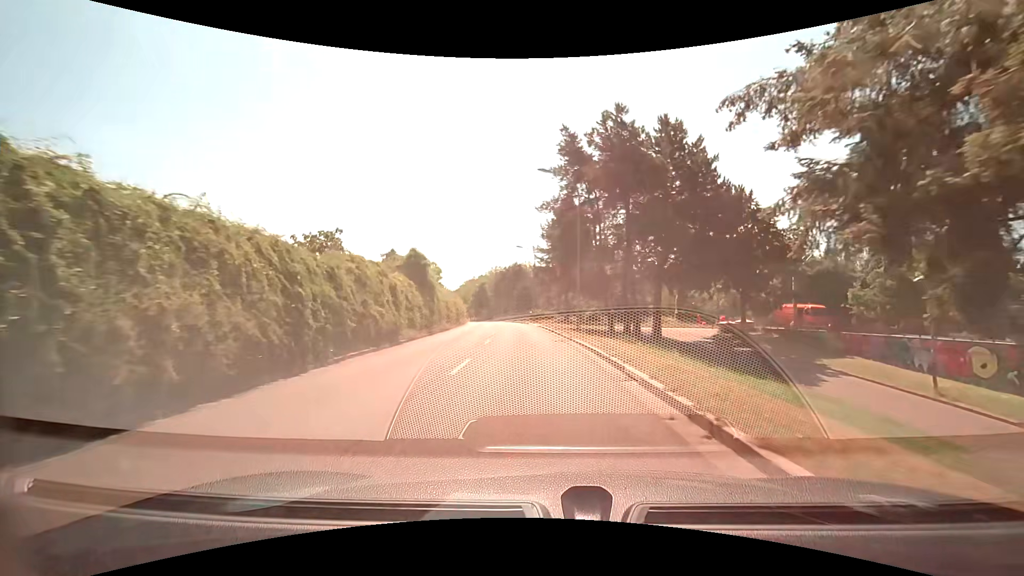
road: tertiary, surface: asphalt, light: Day
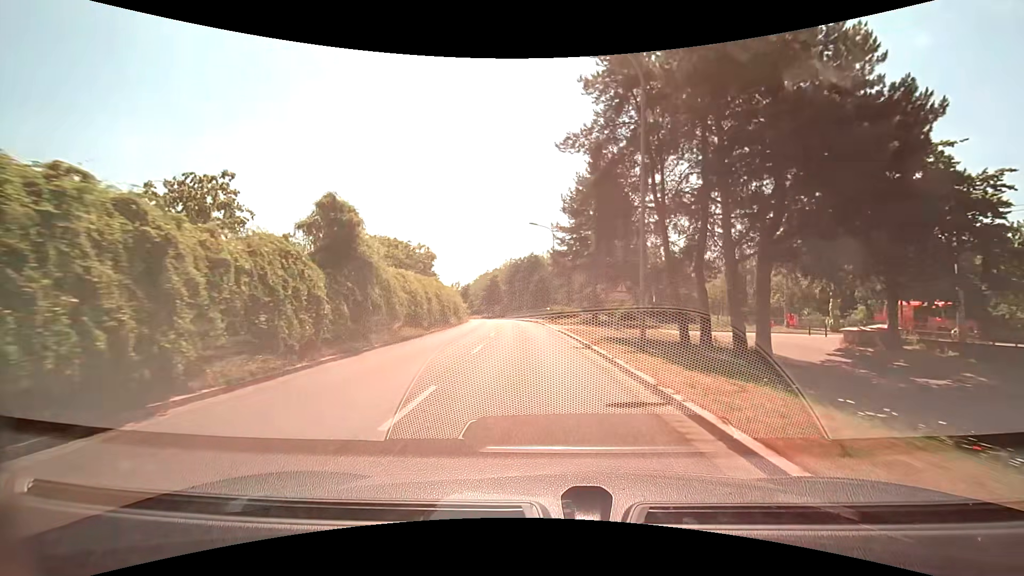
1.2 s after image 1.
(-0.2, +13.8) m; -2°
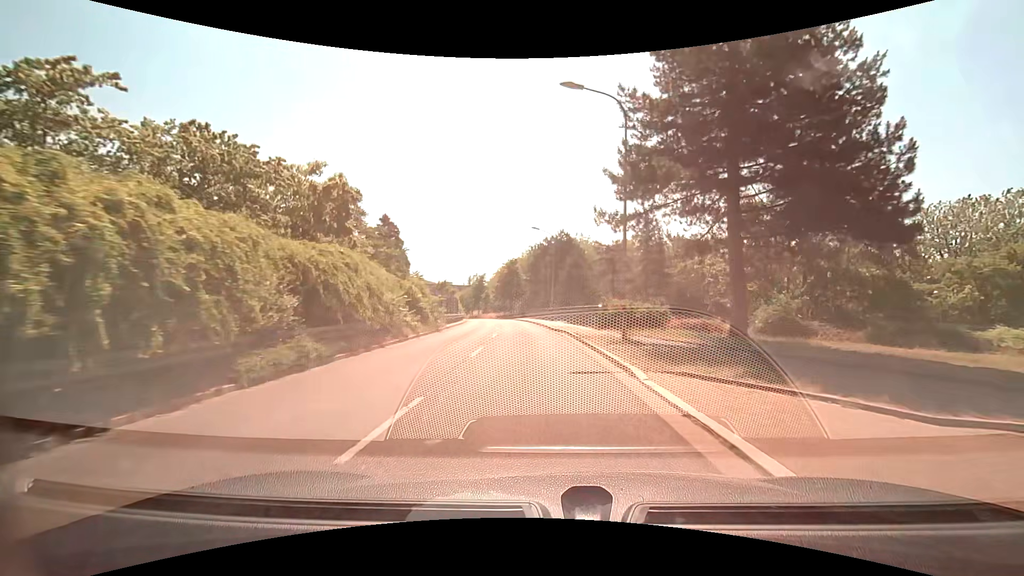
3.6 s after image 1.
(-0.9, +28.2) m; -3°
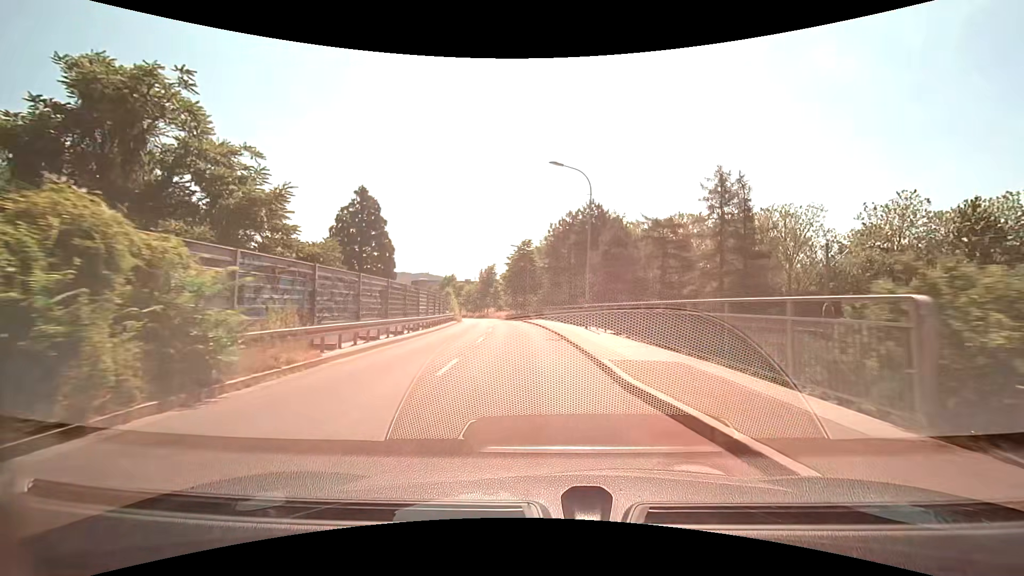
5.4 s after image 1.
(-0.6, +21.5) m; -2°
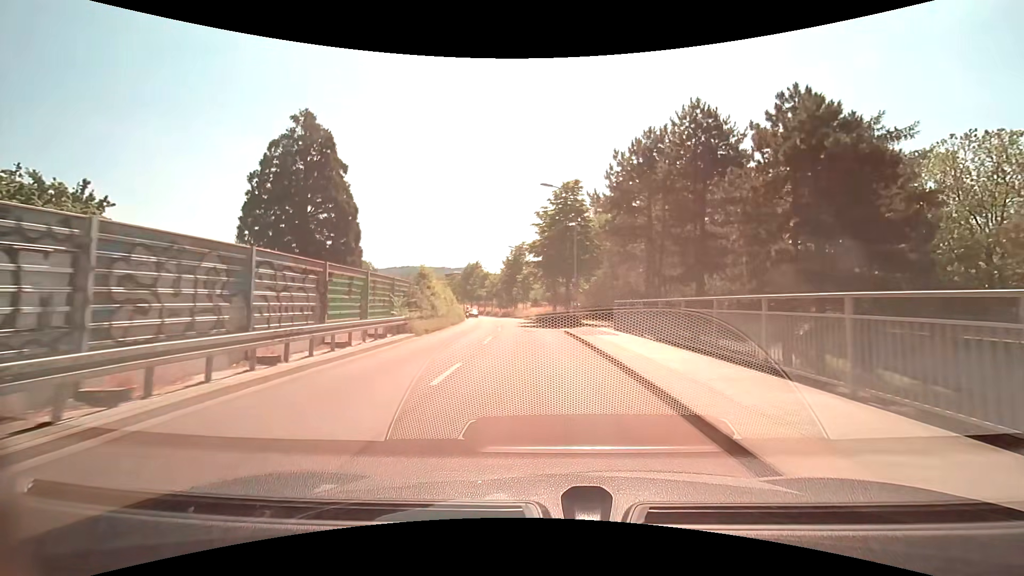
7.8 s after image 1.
(-1.3, +28.6) m; -5°
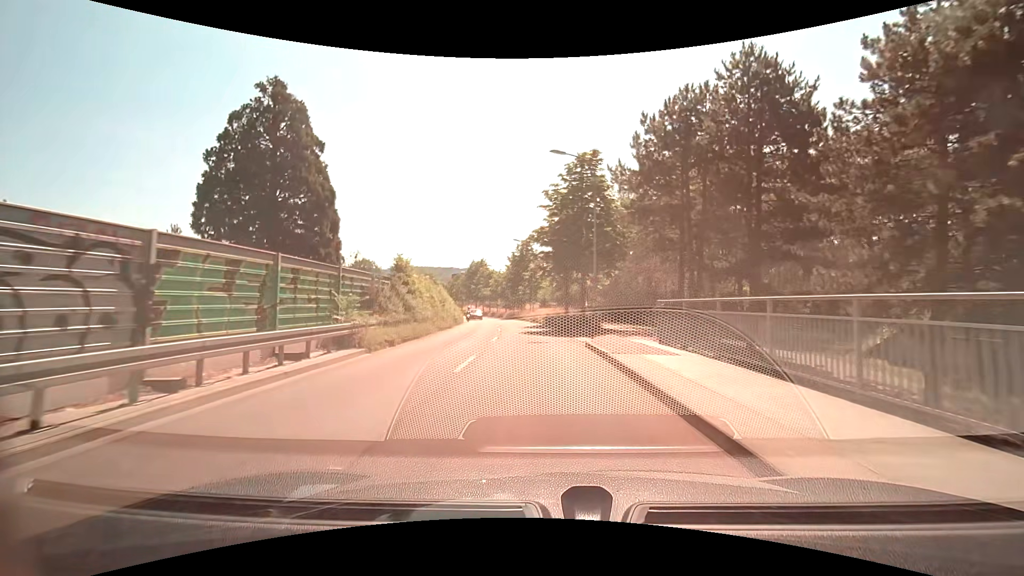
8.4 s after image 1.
(-0.1, +7.0) m; -1°
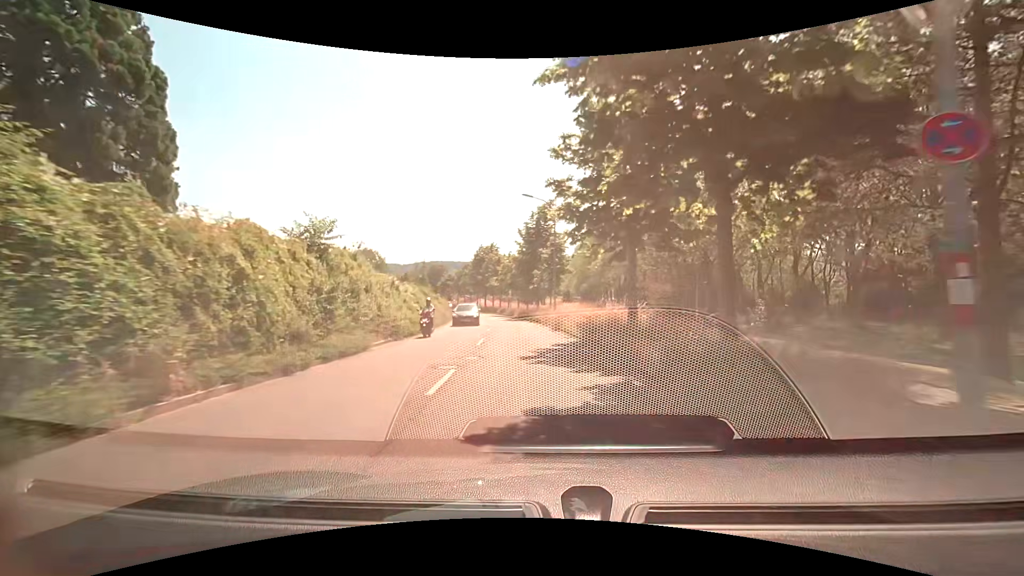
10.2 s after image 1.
(-0.5, +20.8) m; -2°
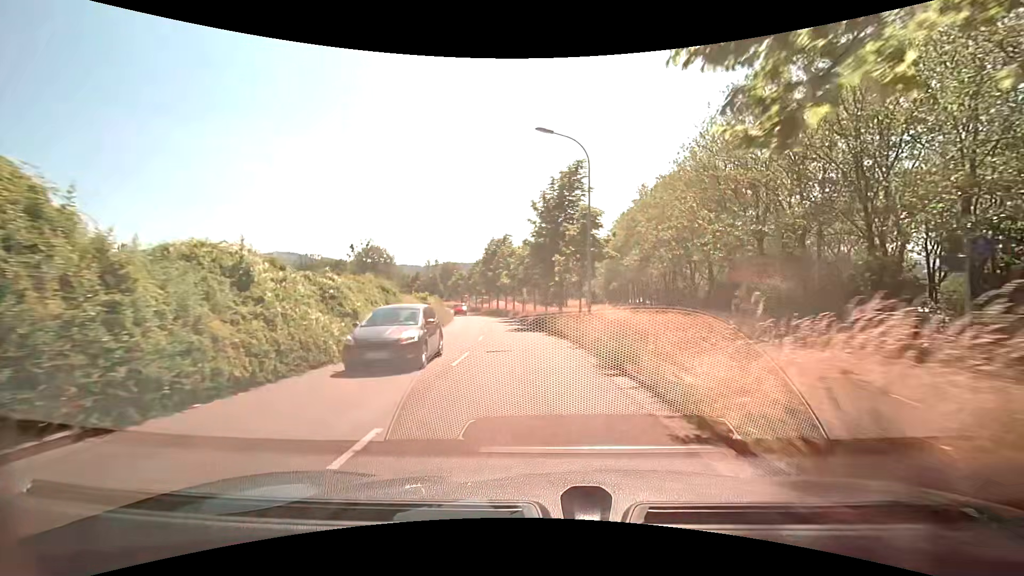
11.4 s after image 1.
(-0.4, +13.8) m; -3°
(0, +10) (-1, +20) (-1, +30) (-2, +40) (-4, +50) (-5, +60) (-7, +70) (-9, +79) (-11, +89) (-14, +99) m
